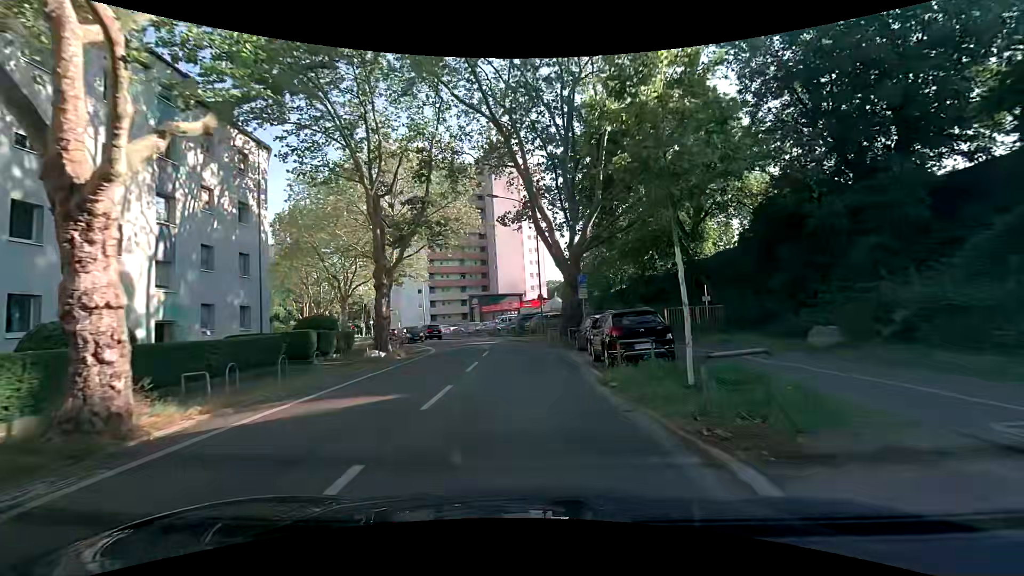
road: secondary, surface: asphalt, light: Day
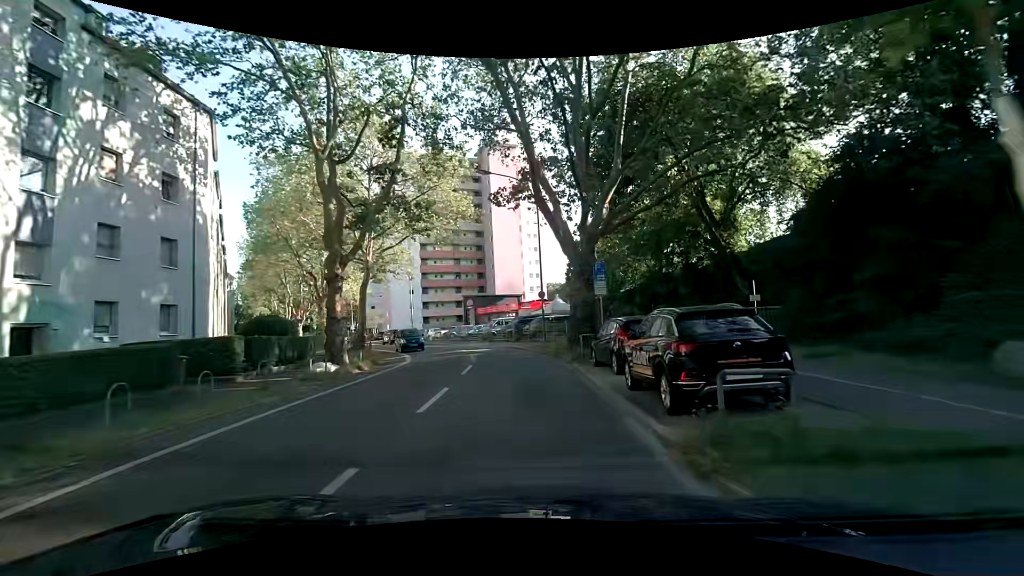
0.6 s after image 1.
(0.0, +5.9) m; 0°
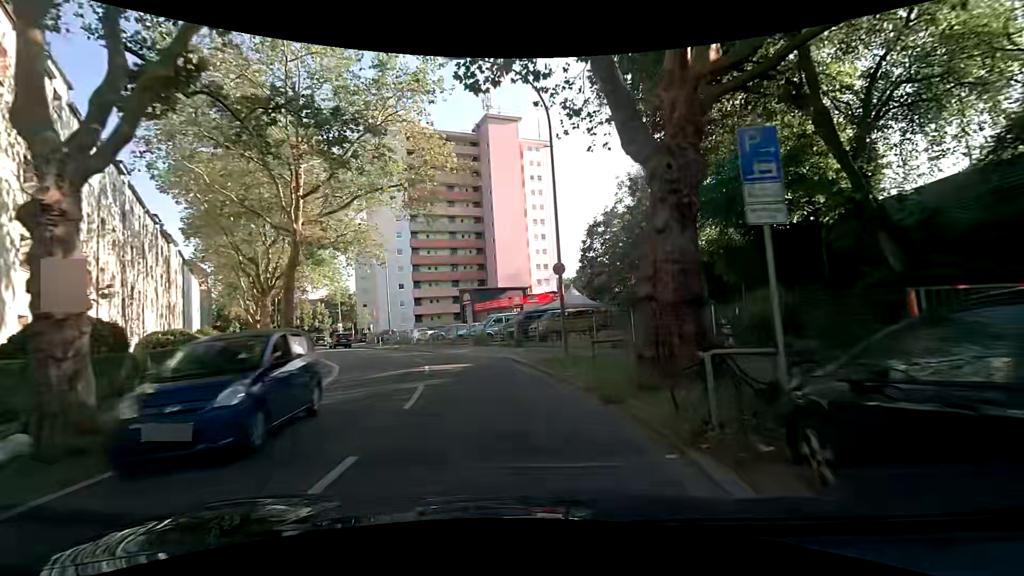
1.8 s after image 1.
(0.0, +11.7) m; -1°
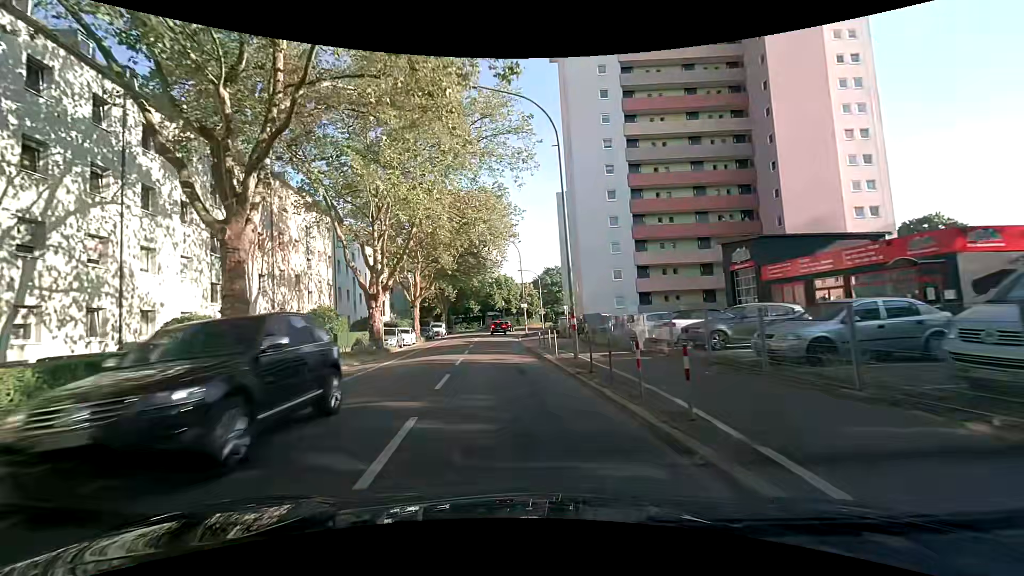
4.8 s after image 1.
(-5.3, +28.0) m; -24°
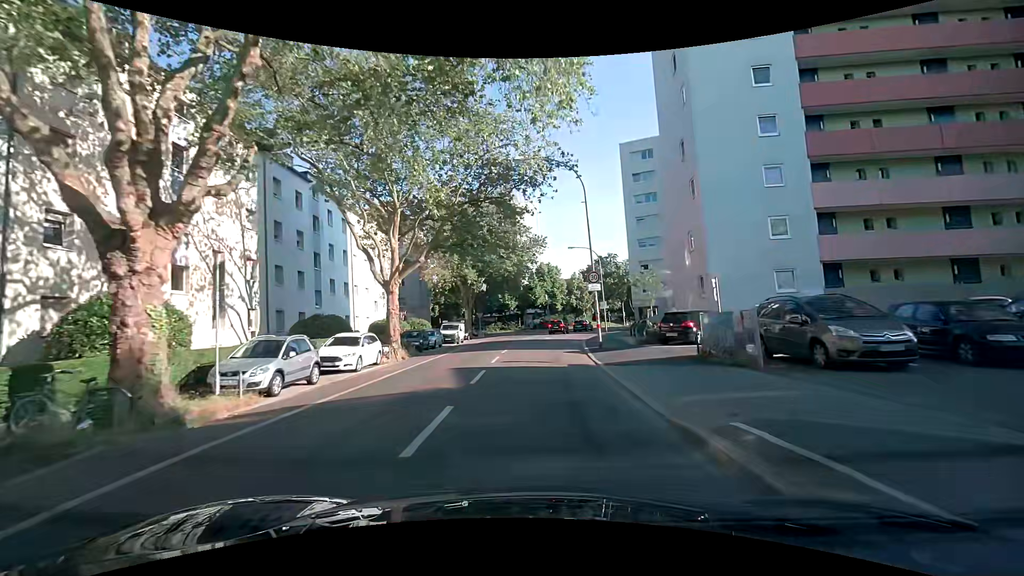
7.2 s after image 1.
(-1.7, +23.2) m; -5°
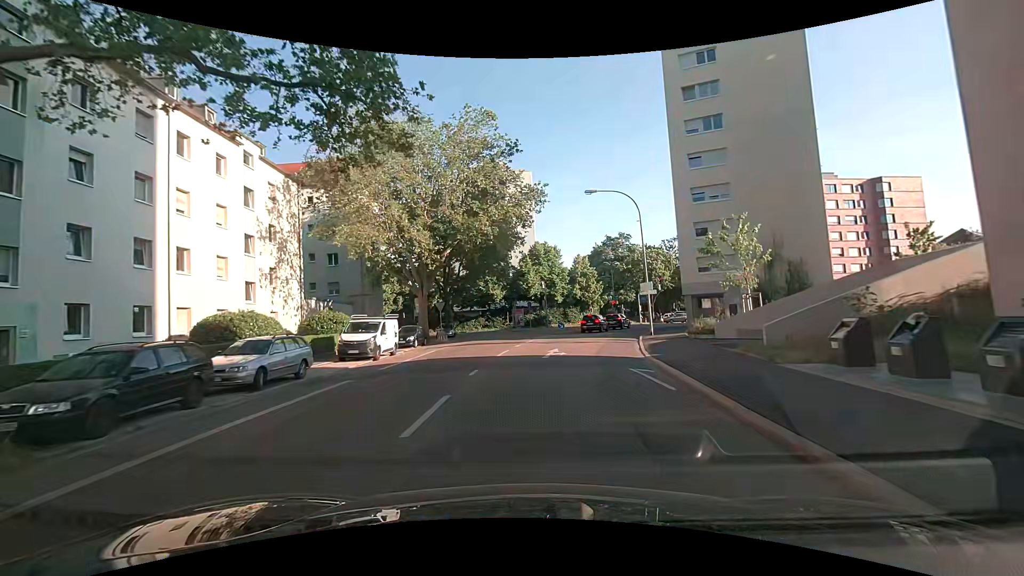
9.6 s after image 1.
(0.0, +23.1) m; +1°
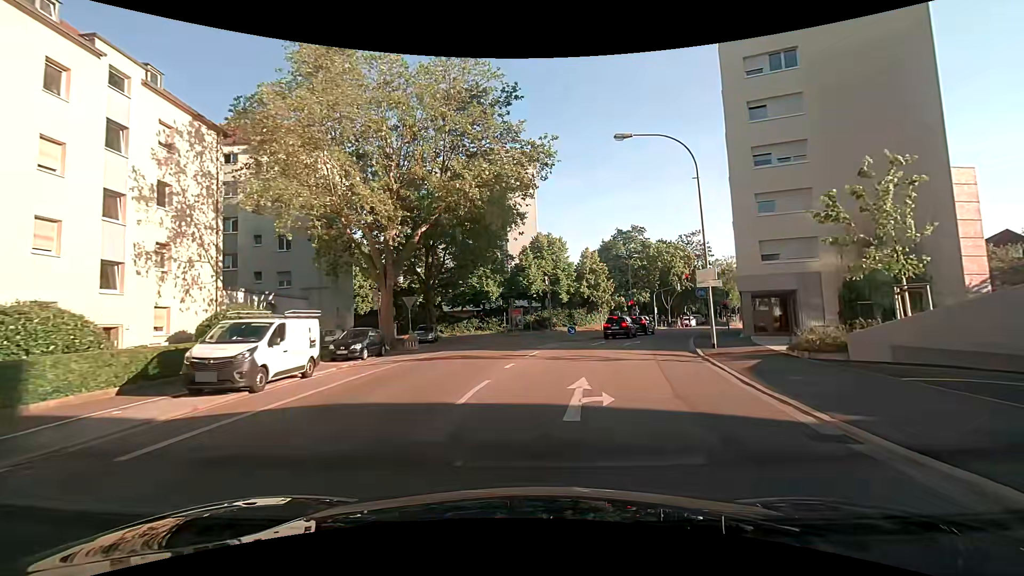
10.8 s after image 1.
(-0.1, +10.3) m; -1°
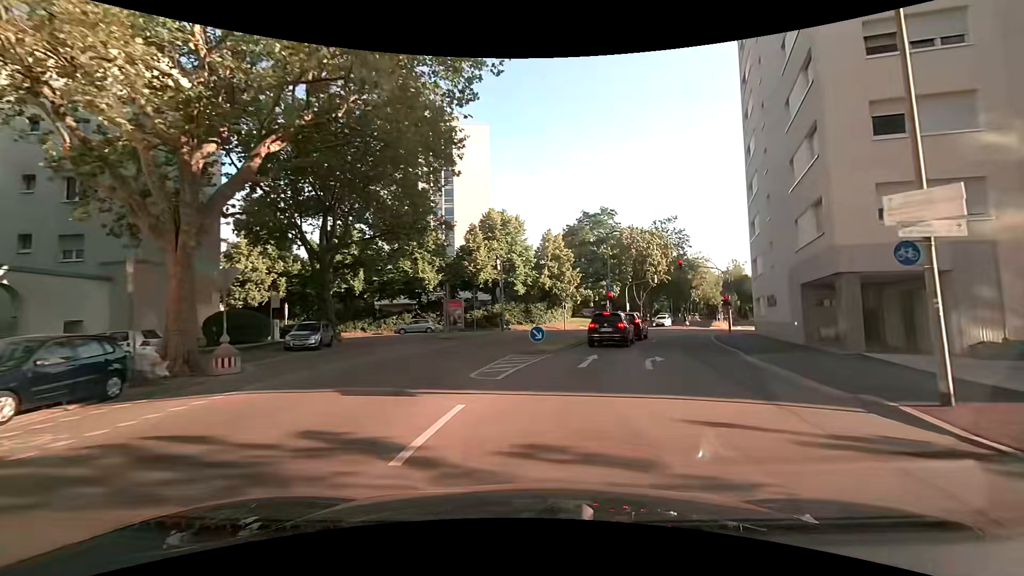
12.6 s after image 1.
(+0.5, +13.7) m; +5°
